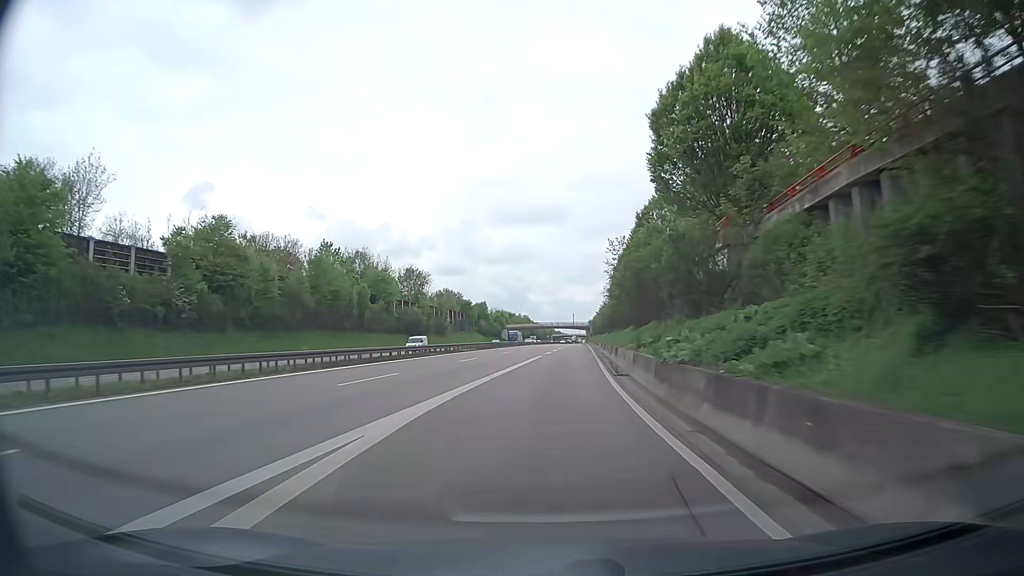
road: trunk_link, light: Day
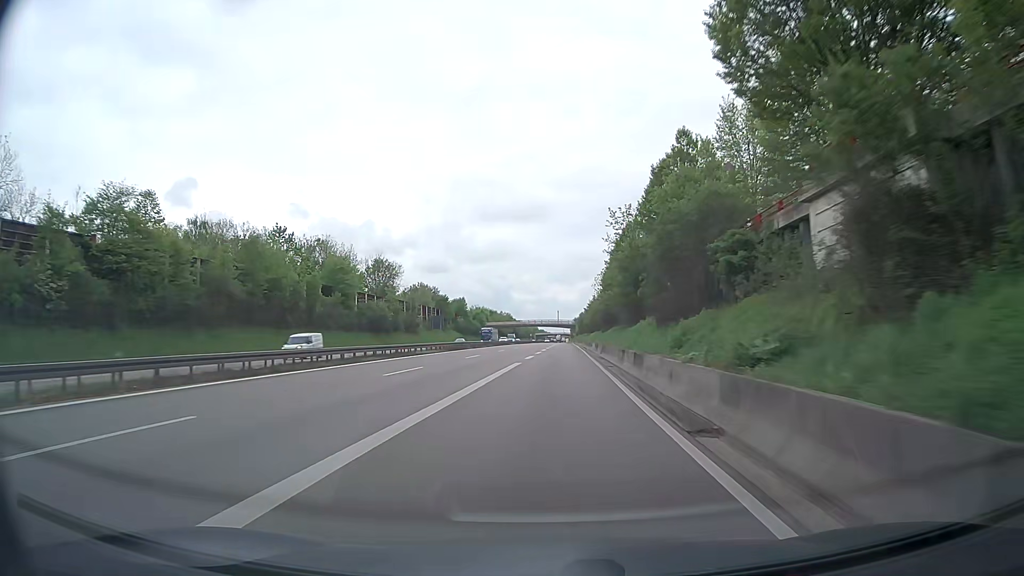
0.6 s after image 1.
(+0.3, +14.1) m; +2°
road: trunk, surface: asphalt
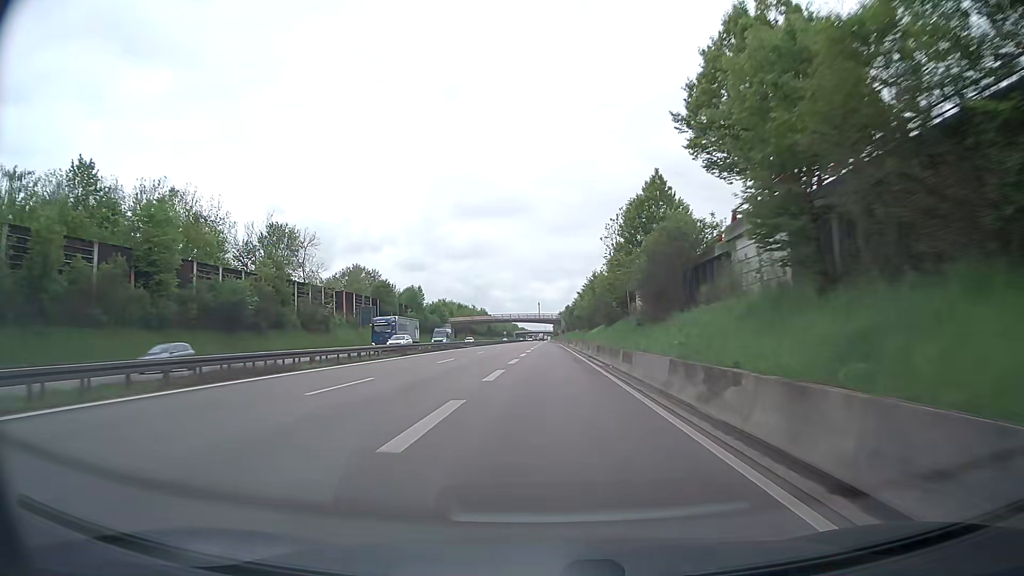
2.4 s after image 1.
(+1.0, +43.7) m; +2°
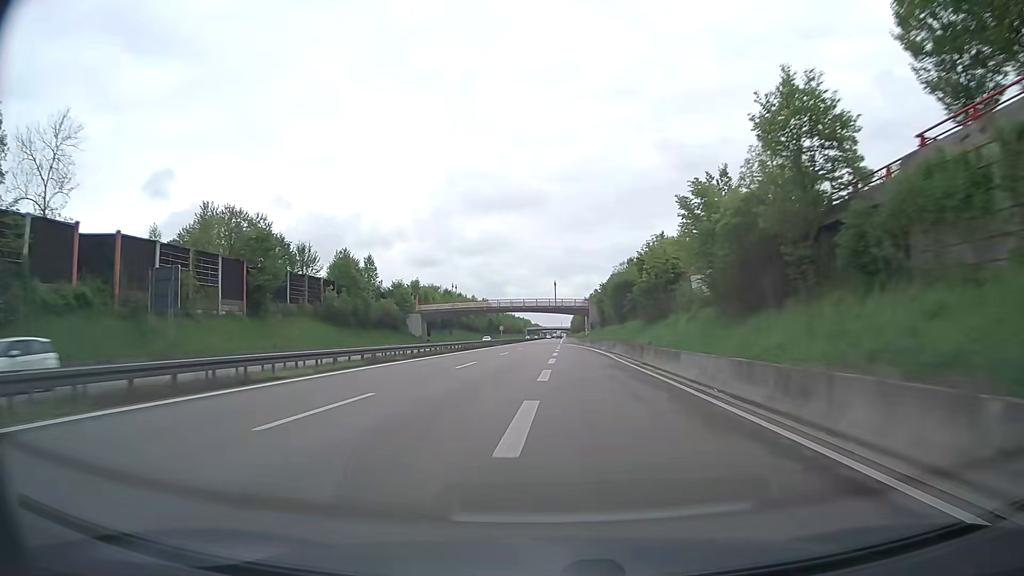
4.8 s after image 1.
(-0.7, +60.5) m; -1°
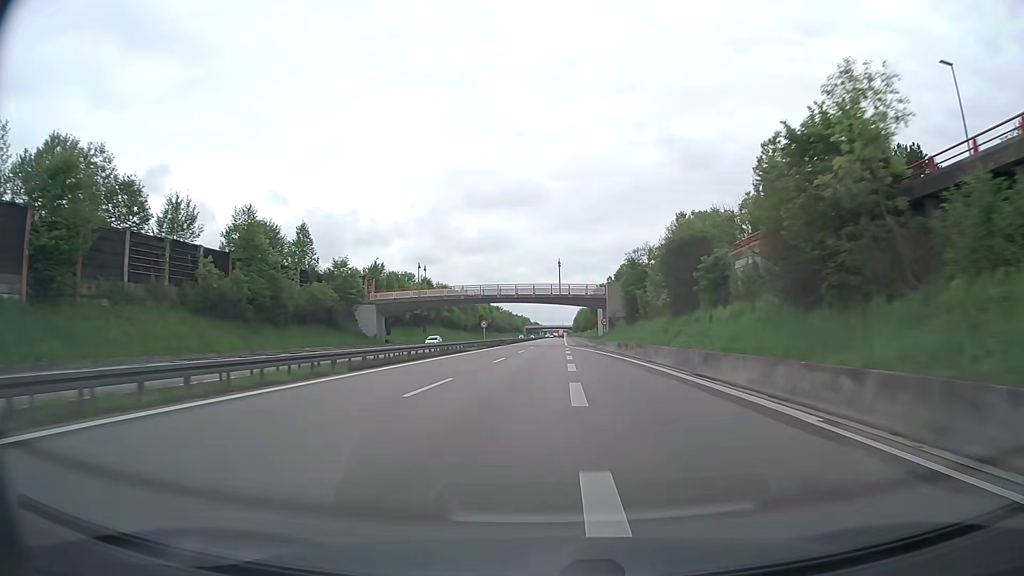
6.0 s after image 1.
(-0.1, +31.0) m; 0°
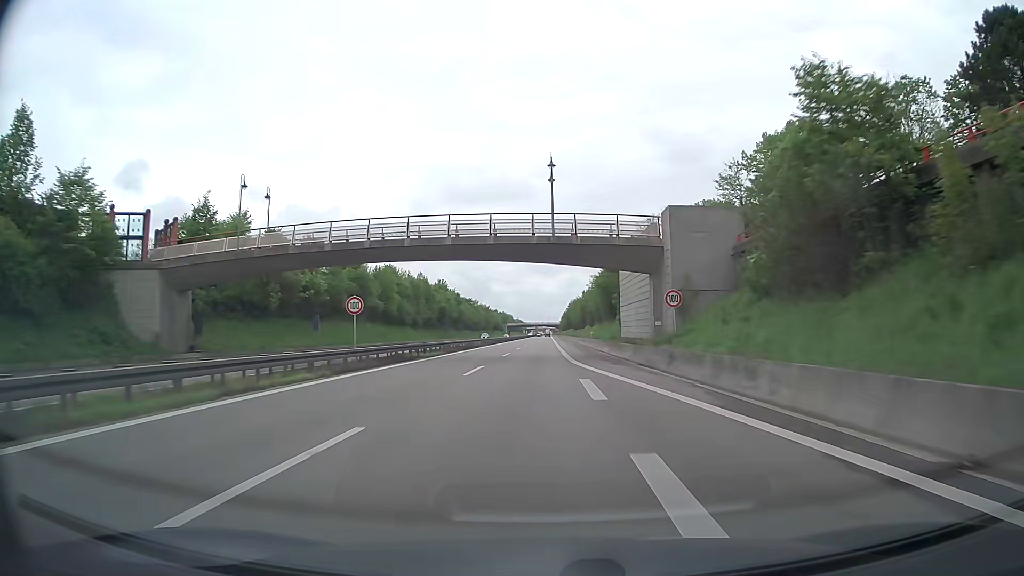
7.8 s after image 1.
(+0.7, +47.2) m; +1°
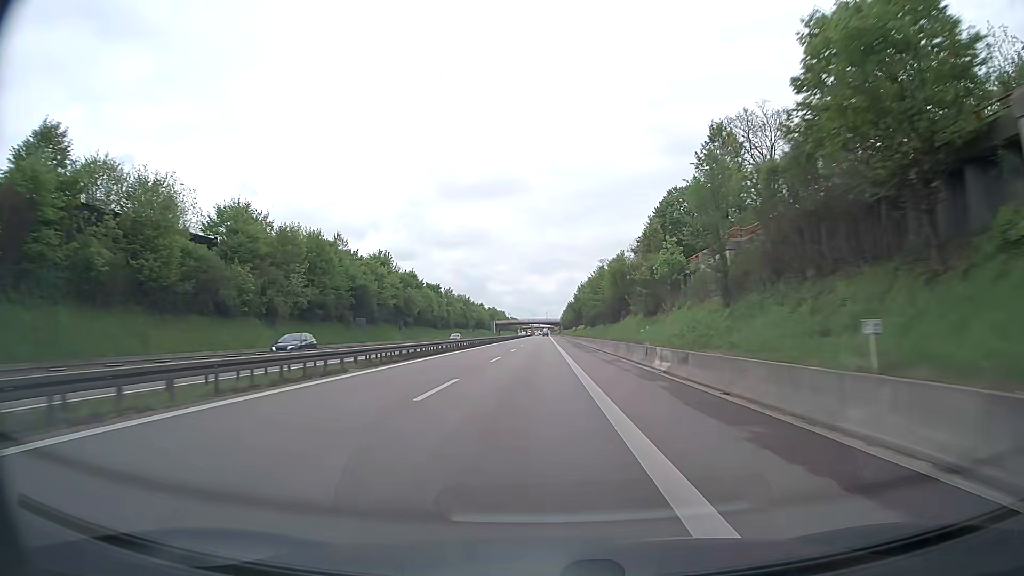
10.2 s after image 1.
(+0.2, +62.6) m; 0°
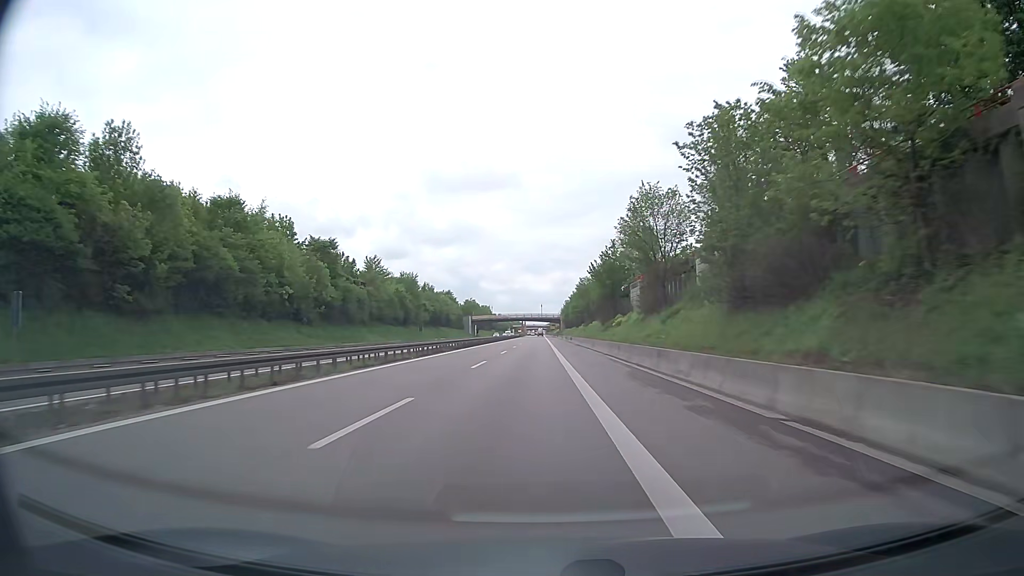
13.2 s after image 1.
(+0.2, +78.2) m; 0°
(0, +10) (0, +20) (0, +30) (0, +40) (0, +50) (0, +60) (0, +70) (0, +80) (-1, +90) (-1, +100) m
